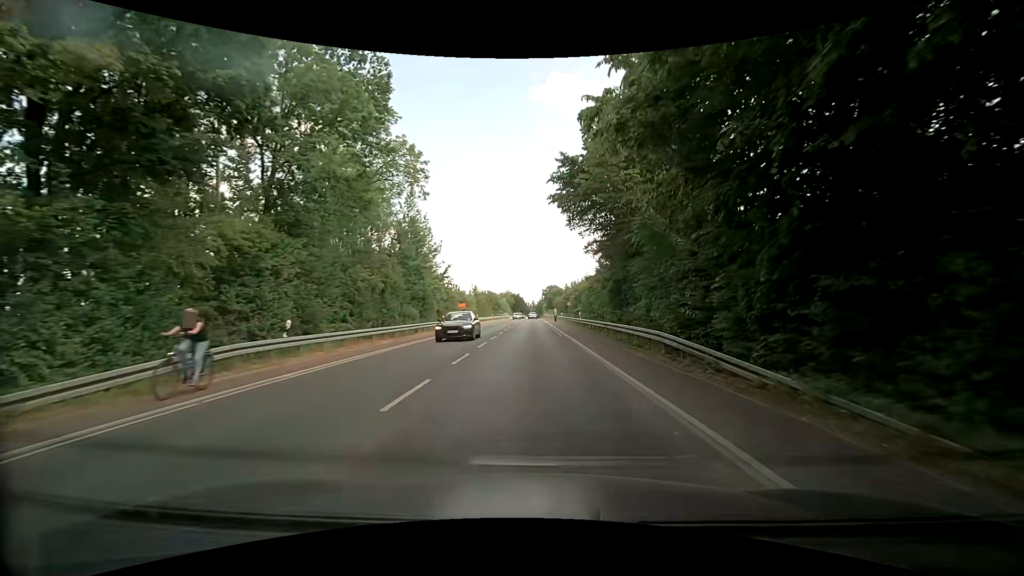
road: secondary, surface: asphalt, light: Day
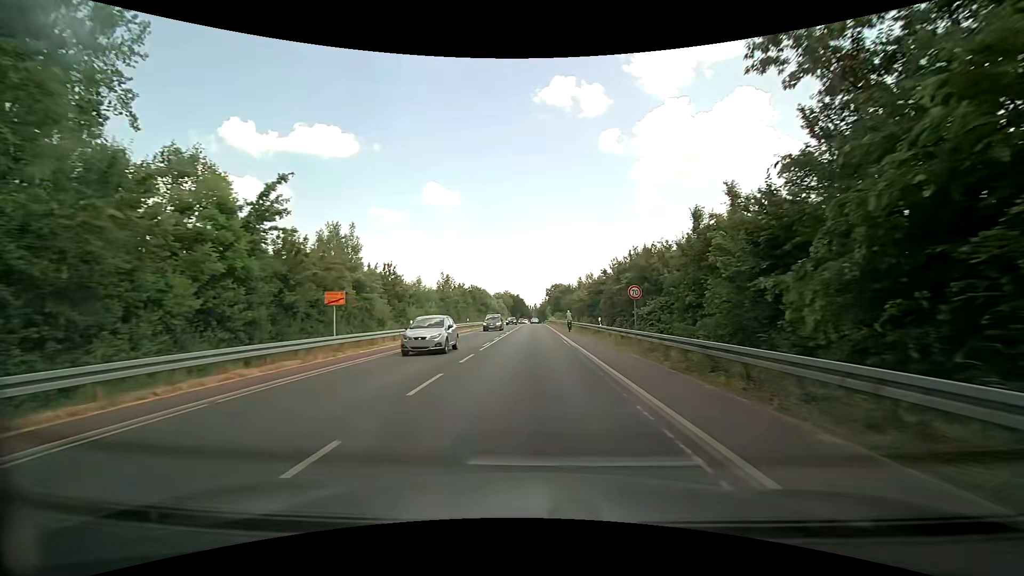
(-0.1, +40.8) m; 0°
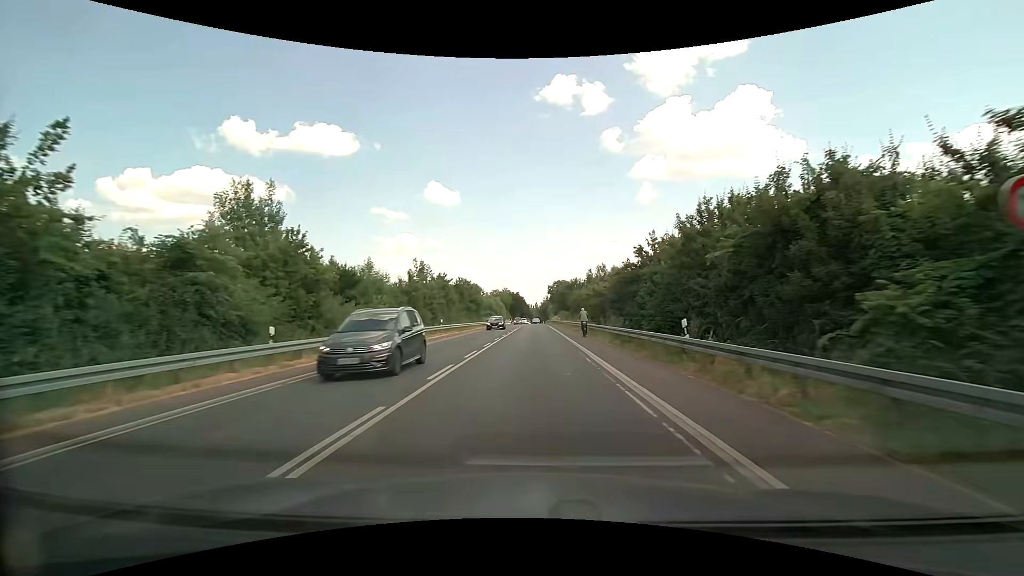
(+0.1, +18.3) m; 0°
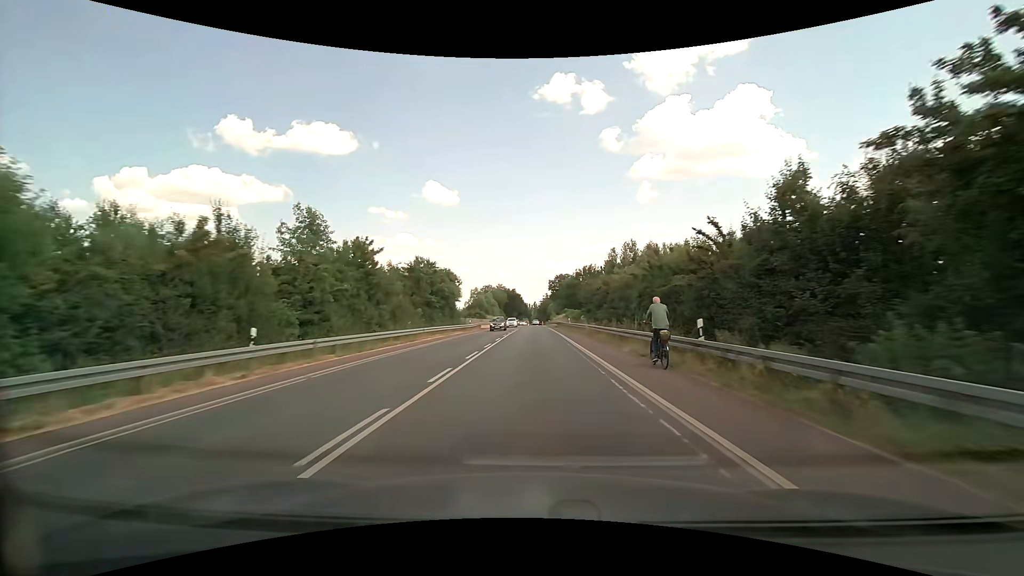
(+0.1, +29.5) m; 0°
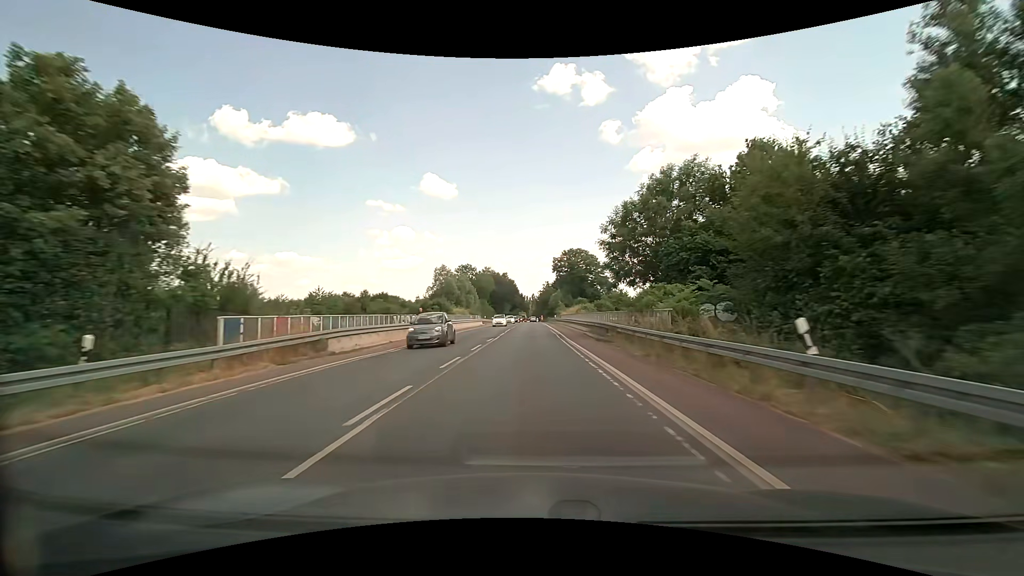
(+0.1, +53.9) m; 0°
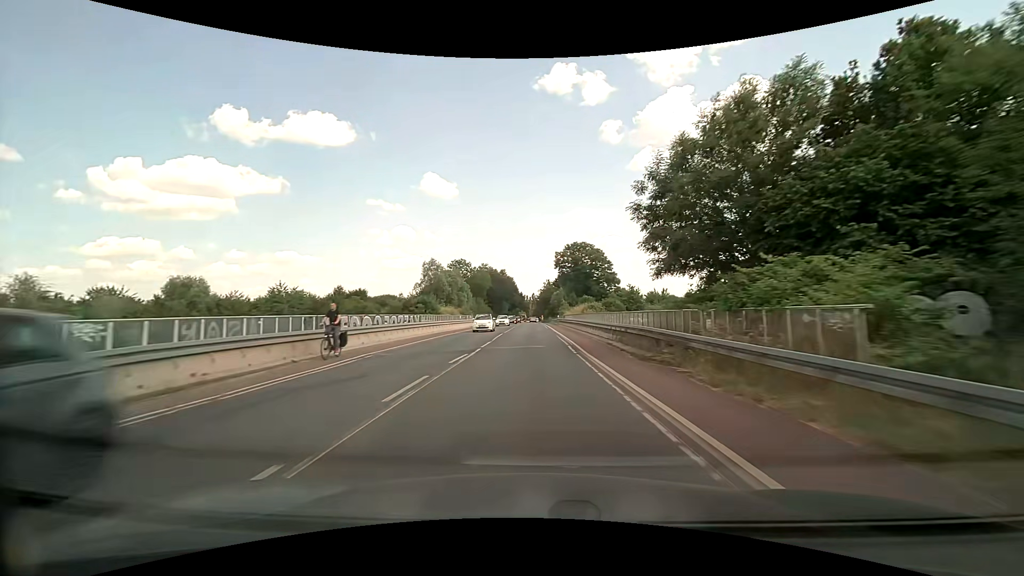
(0.0, +10.9) m; 0°
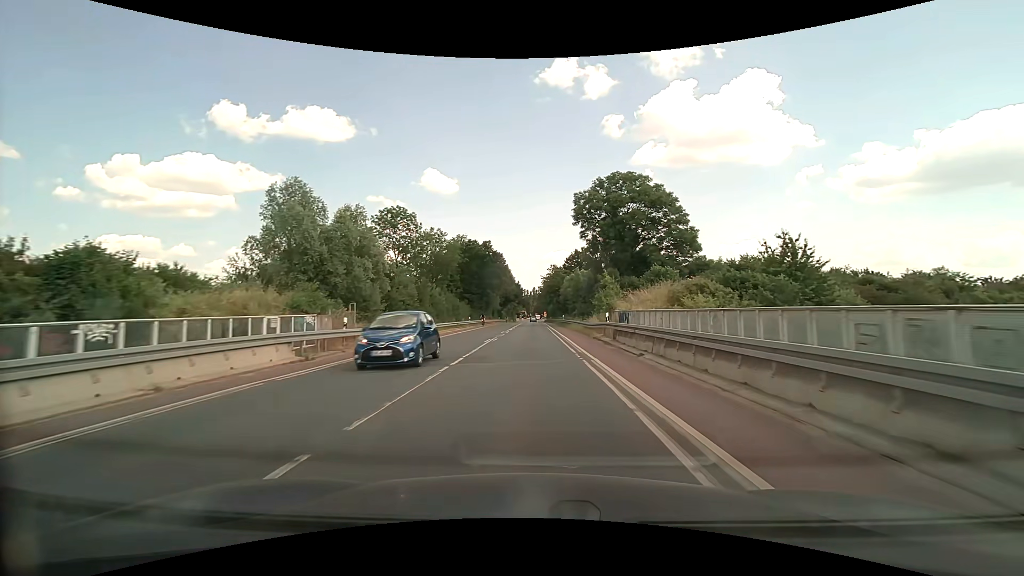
(-0.1, +52.8) m; 0°
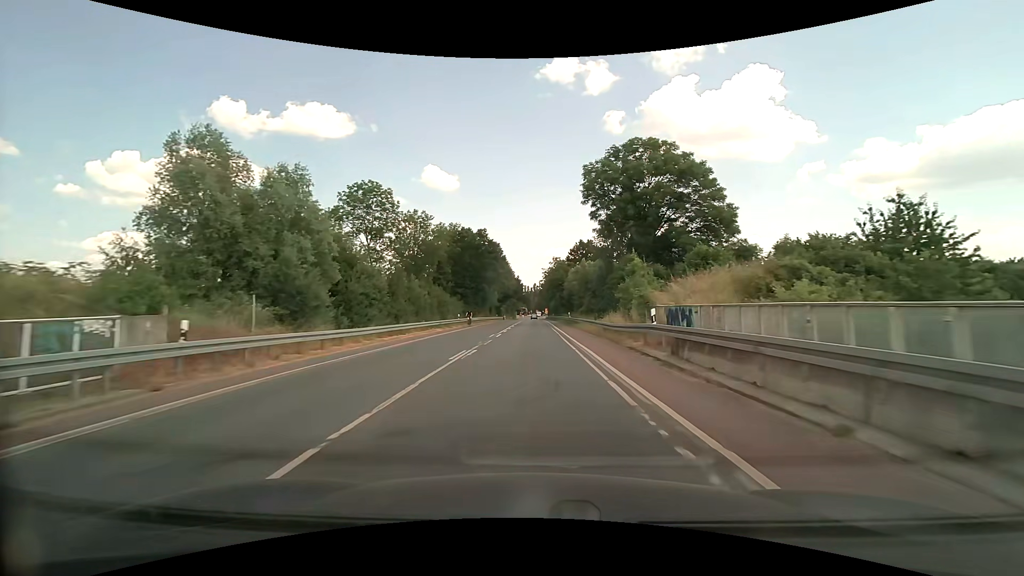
(0.0, +10.2) m; 0°
(0, +10) (0, +20) (0, +30) (0, +40) (0, +50) (0, +60) (0, +70) (0, +80) (0, +90) (0, +100) m
